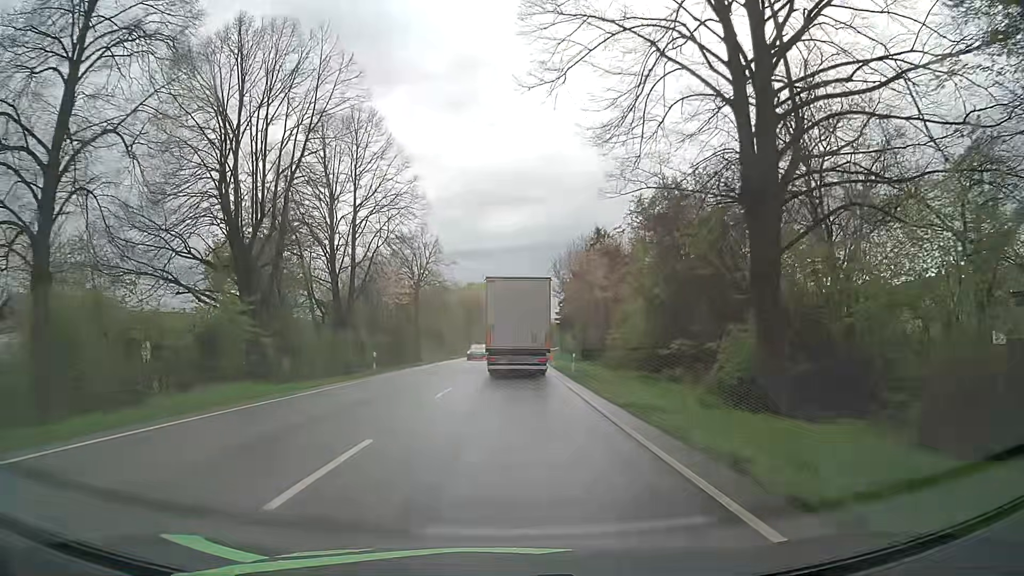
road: primary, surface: asphalt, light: Day
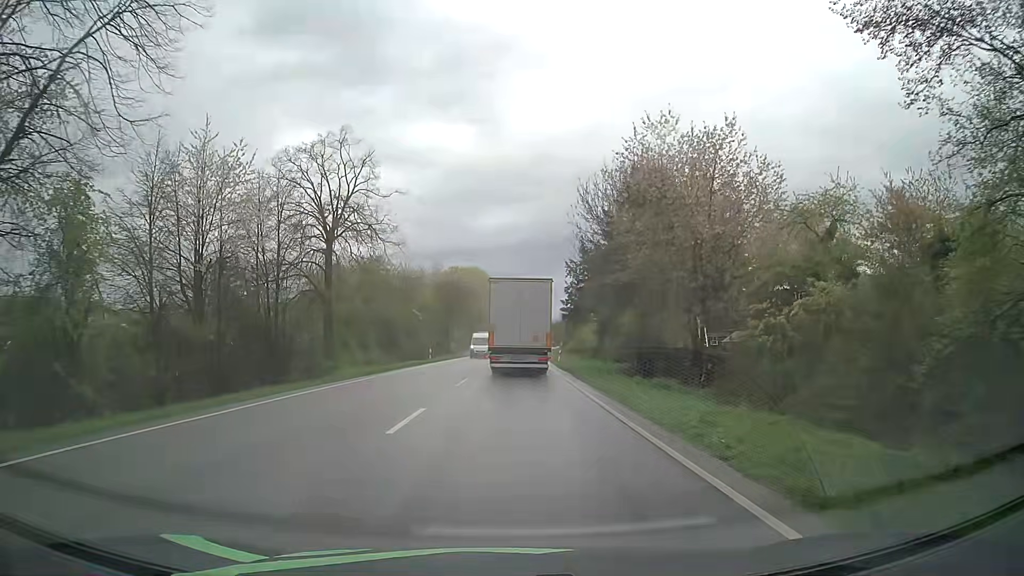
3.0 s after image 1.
(+0.4, +31.1) m; +2°
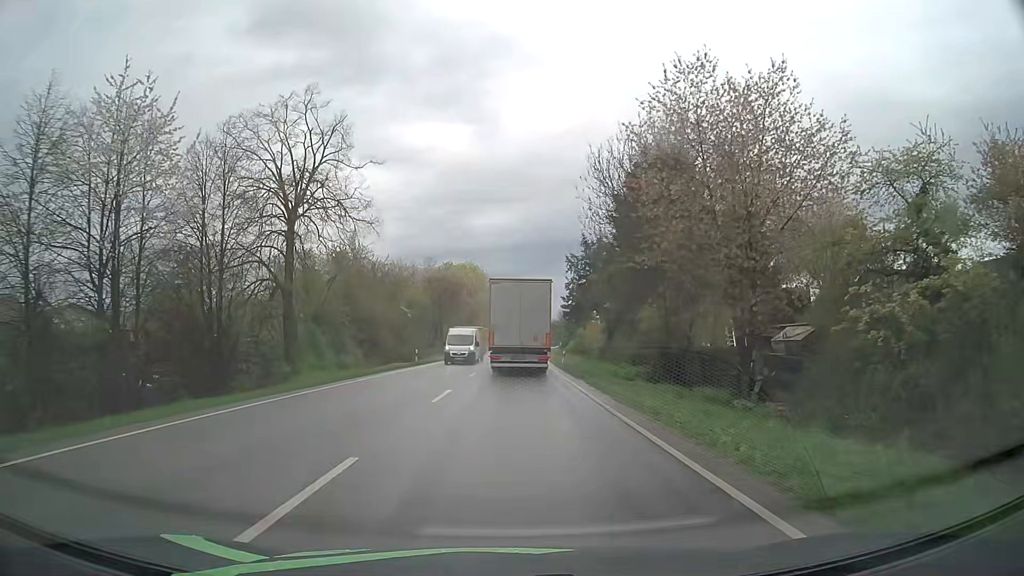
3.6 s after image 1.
(0.0, +6.3) m; 0°
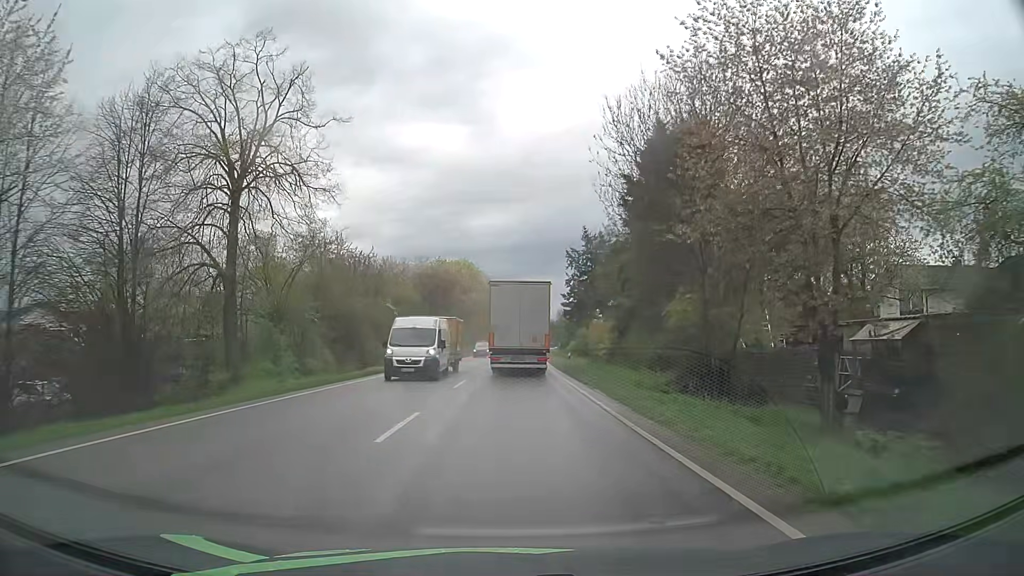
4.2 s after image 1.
(0.0, +6.3) m; +1°
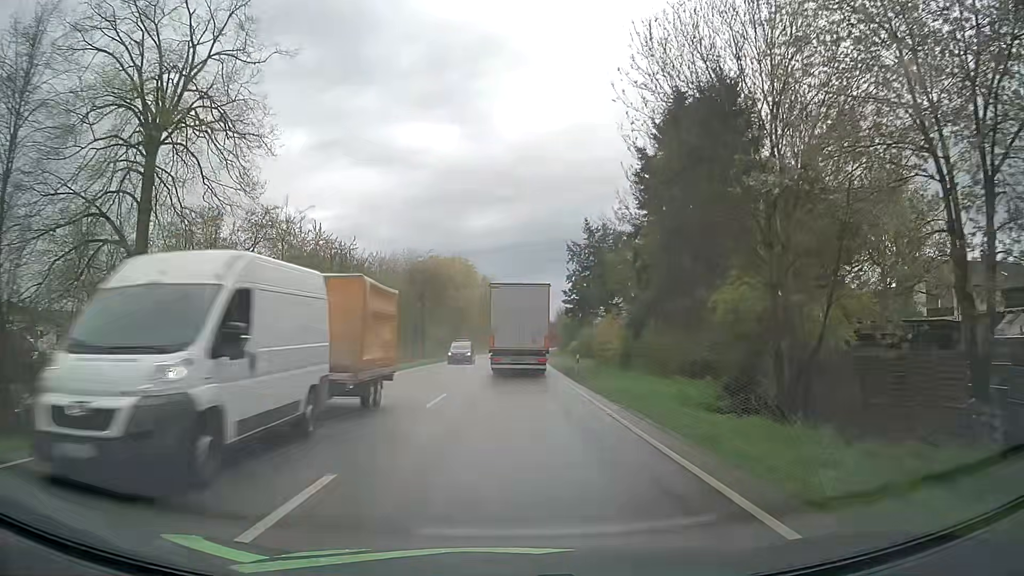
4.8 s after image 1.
(0.0, +6.4) m; 0°
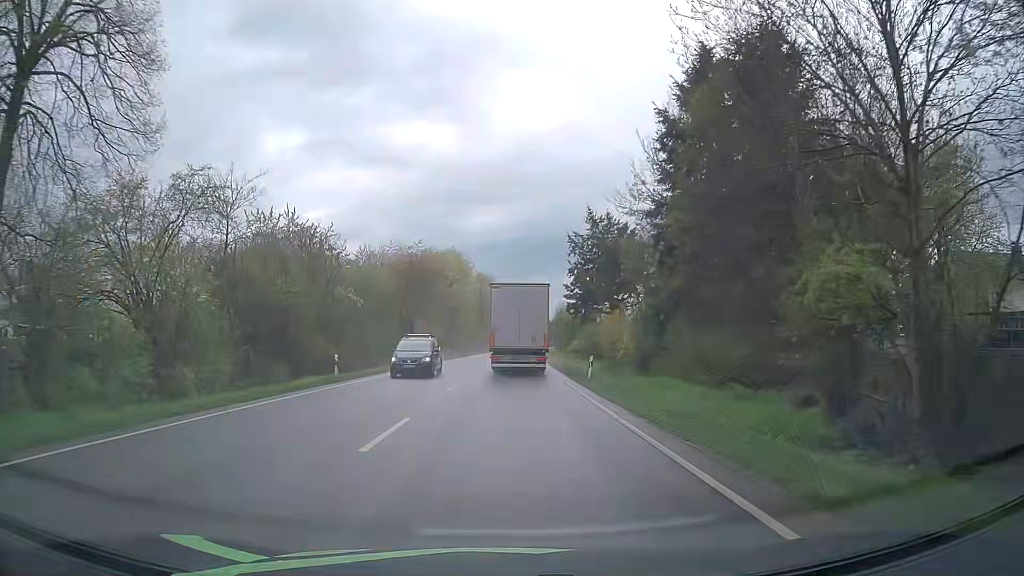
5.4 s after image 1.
(0.0, +6.5) m; 0°
